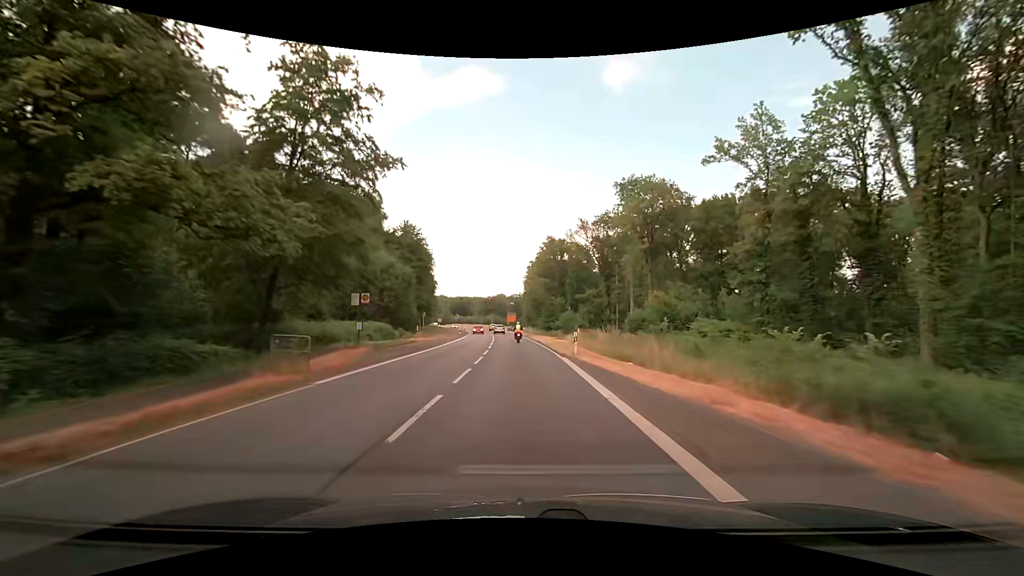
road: primary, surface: asphalt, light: Day
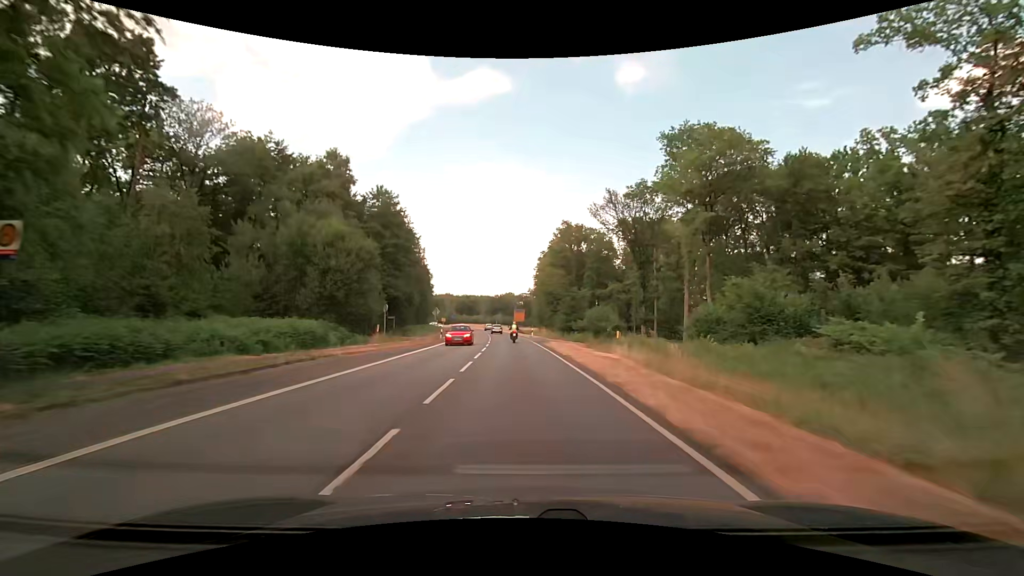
(-0.1, +21.5) m; -1°
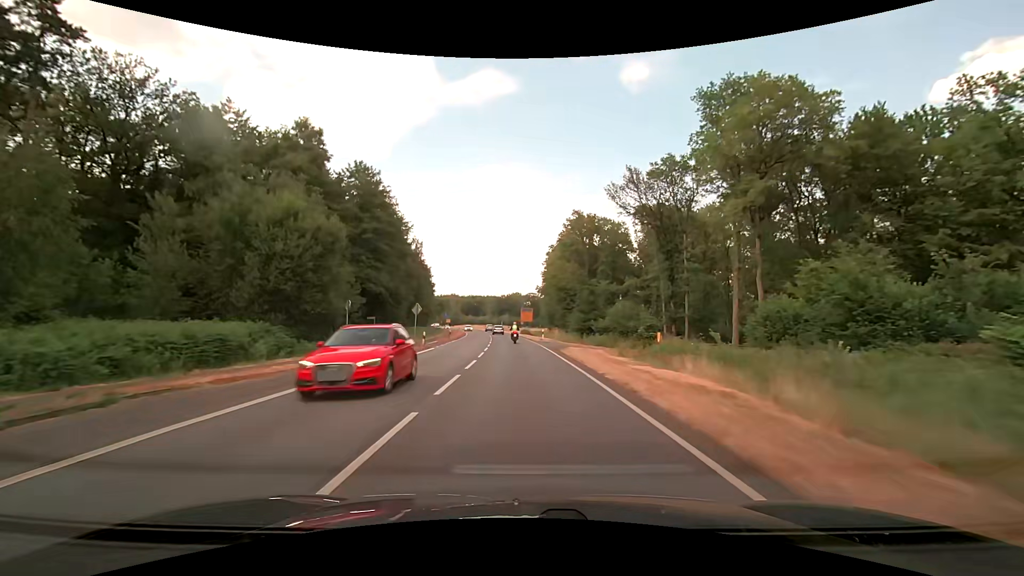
(0.0, +10.7) m; -1°
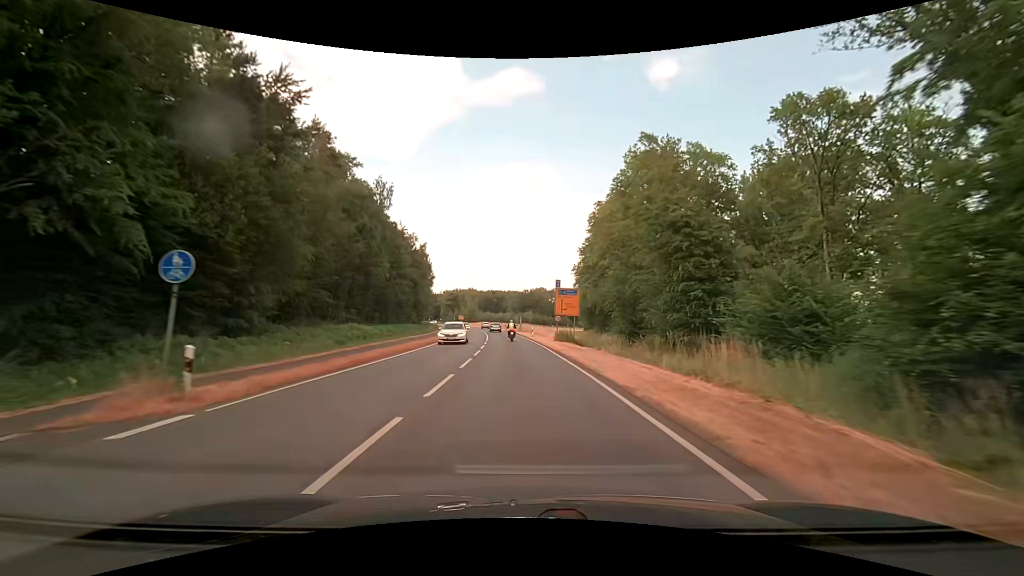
(-0.7, +43.0) m; -2°
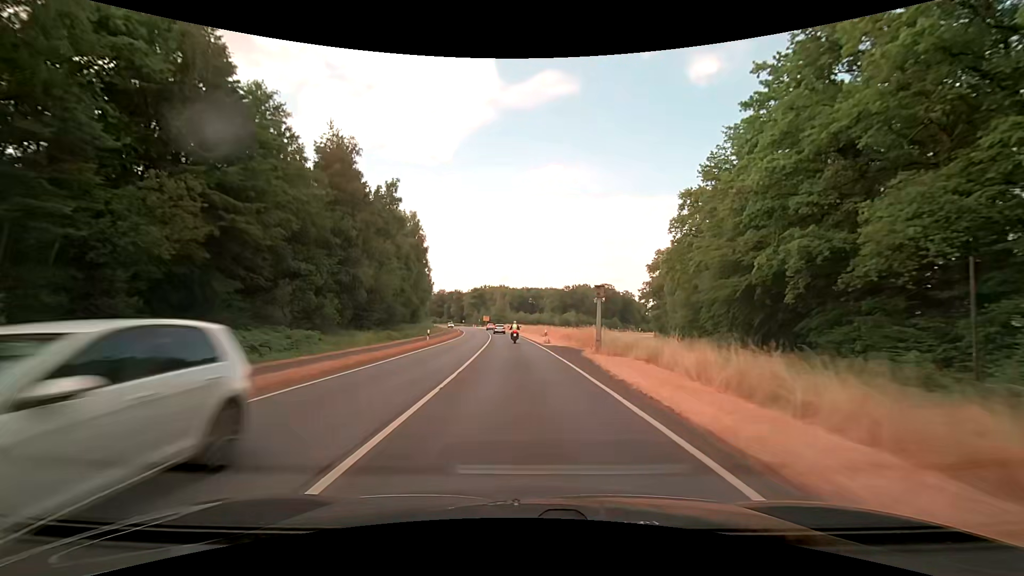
(-2.0, +53.8) m; -4°
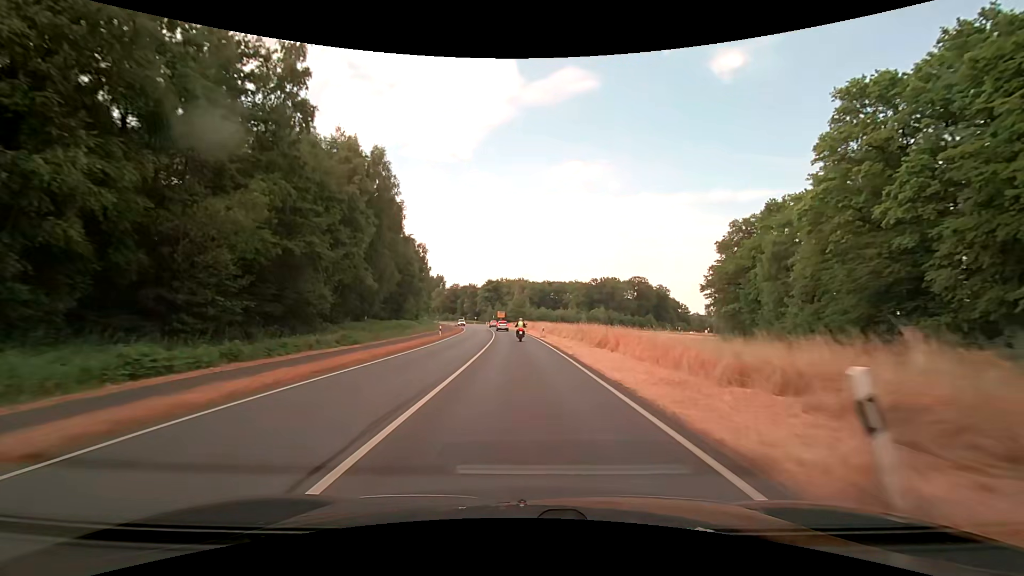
(-0.8, +31.9) m; -2°
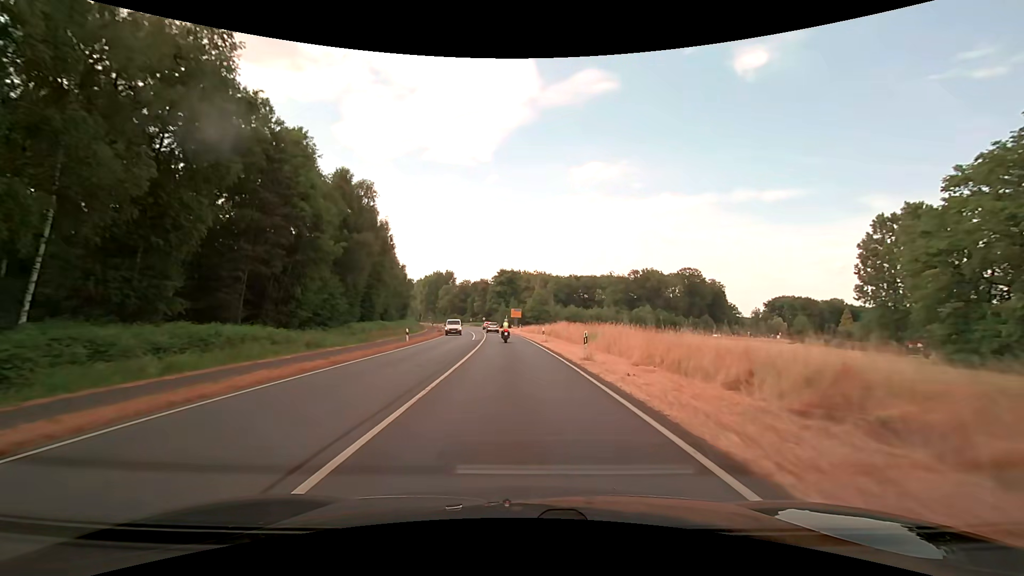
(-1.1, +48.6) m; -2°
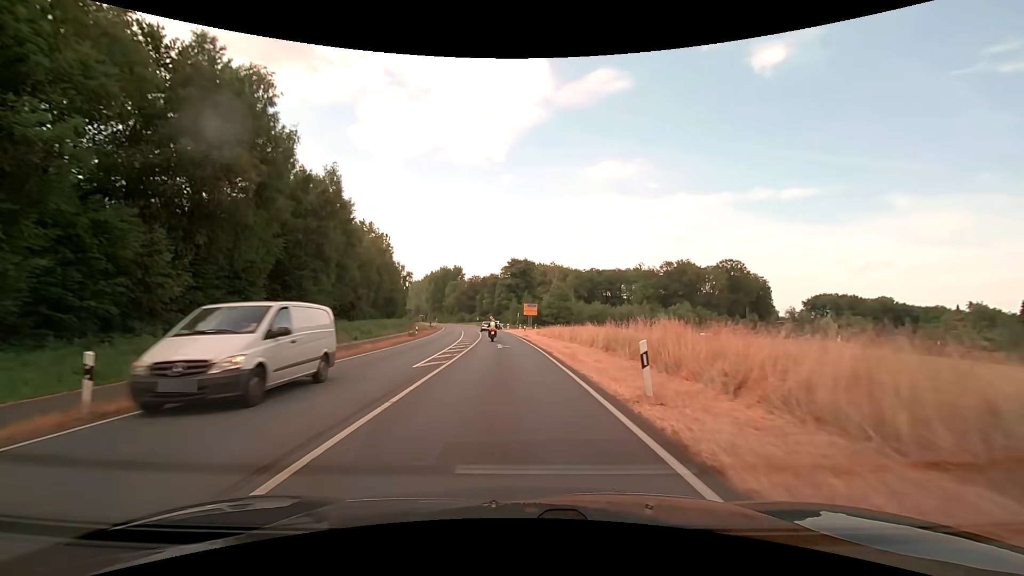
(-0.3, +26.5) m; -2°
(0, +10) (0, +20) (-1, +30) (-1, +40) (-2, +50) (-3, +60) (-4, +70) (-5, +80) (-6, +90) (-7, +100) m
